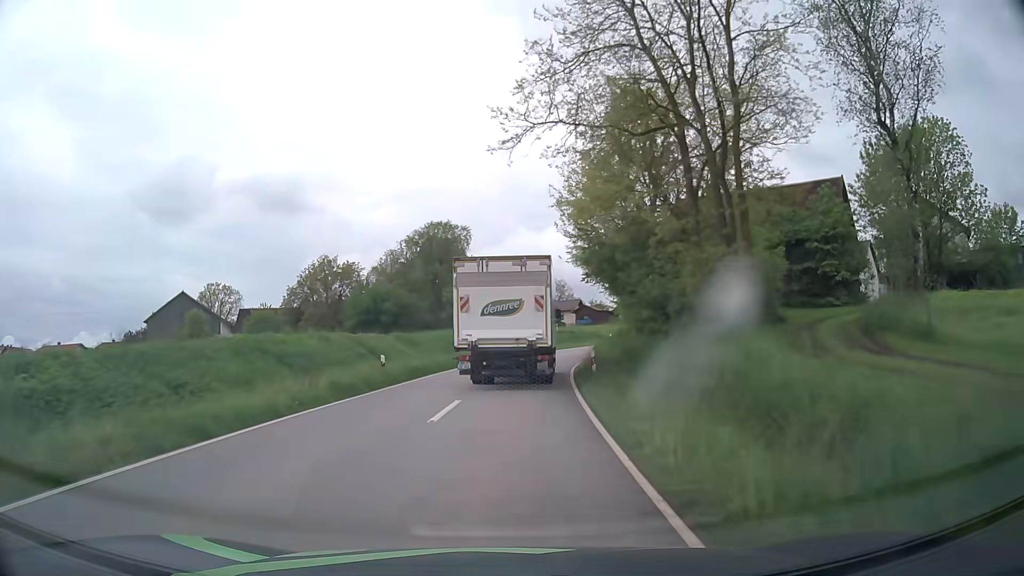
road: tertiary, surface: asphalt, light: Day
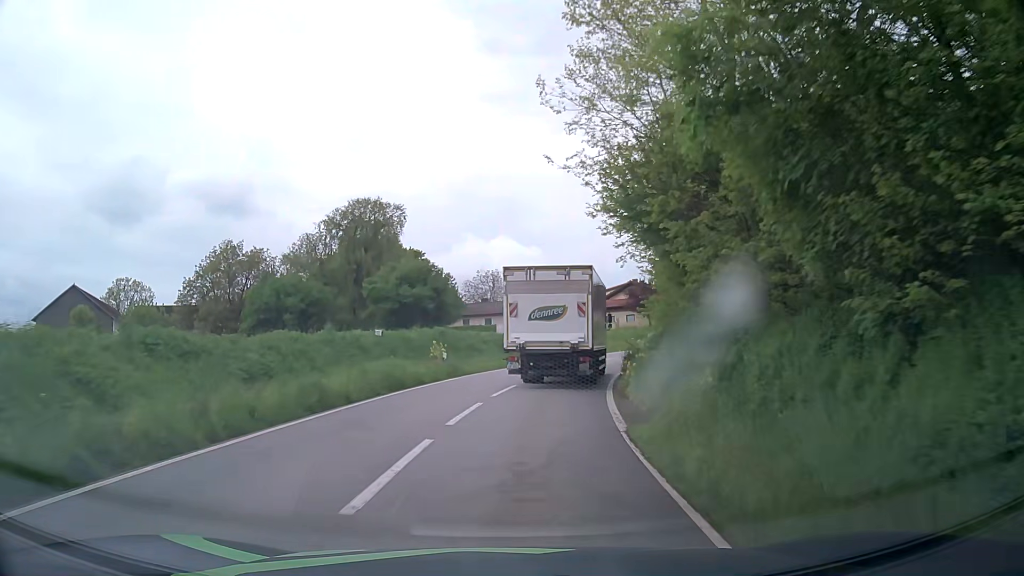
(+0.8, +23.4) m; +4°
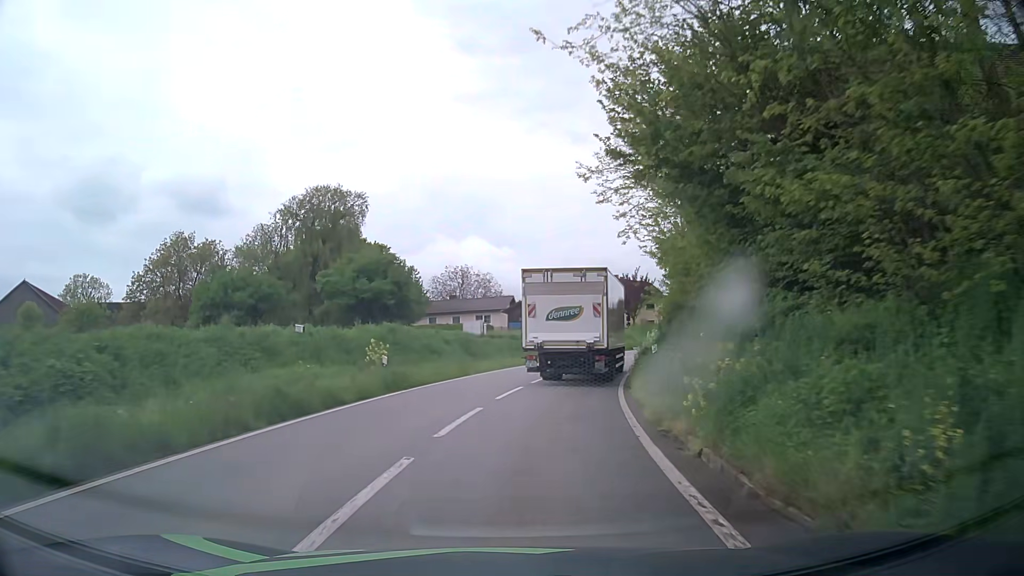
(+0.2, +7.4) m; +3°
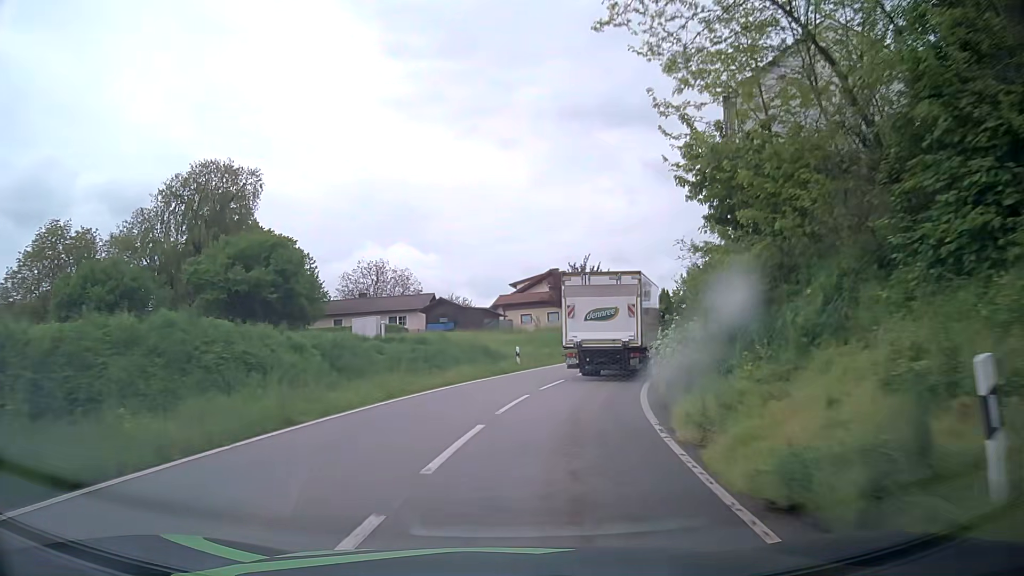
(+0.8, +14.8) m; +7°
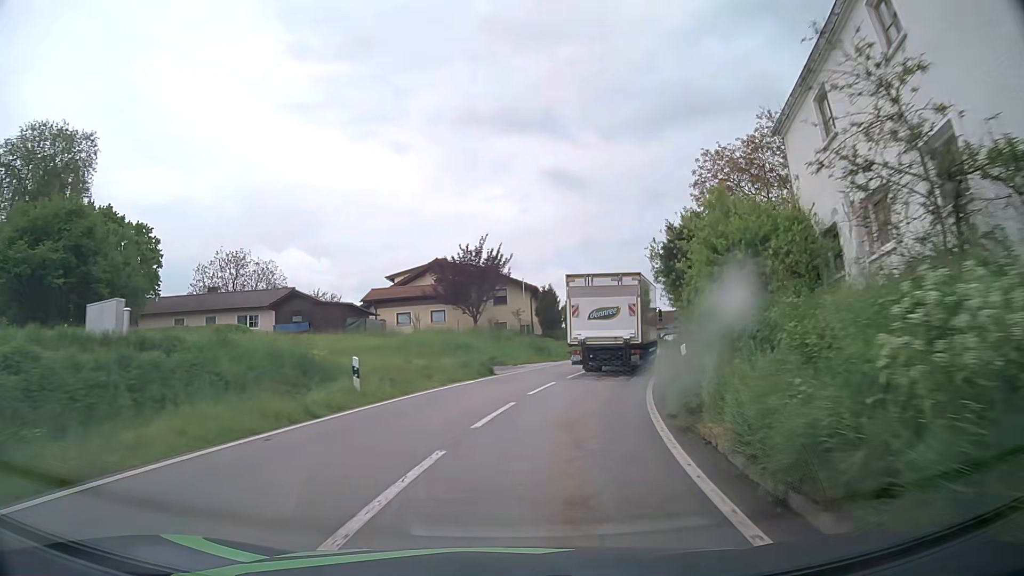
(+1.2, +14.7) m; +9°
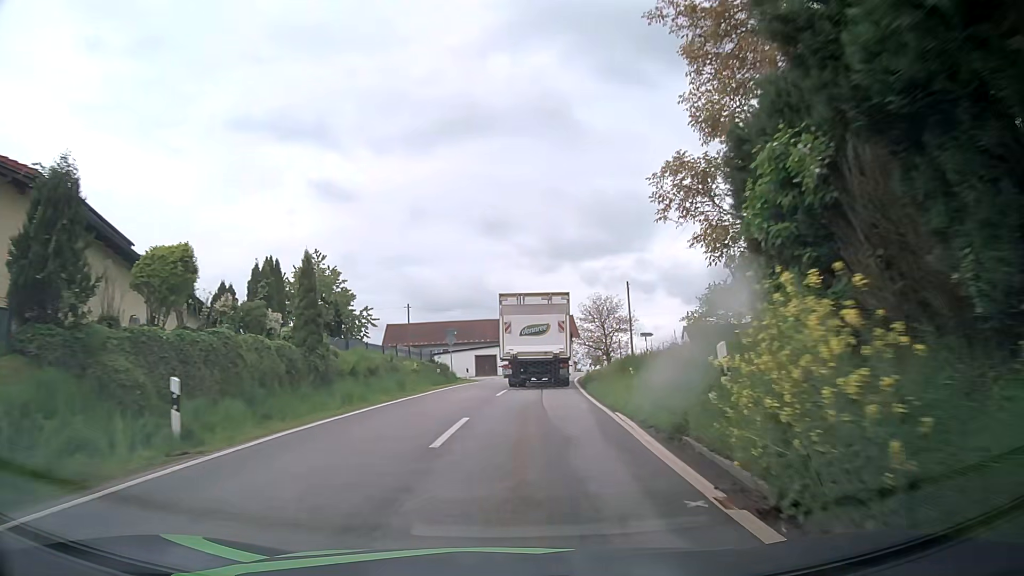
(+7.2, +36.5) m; +20°
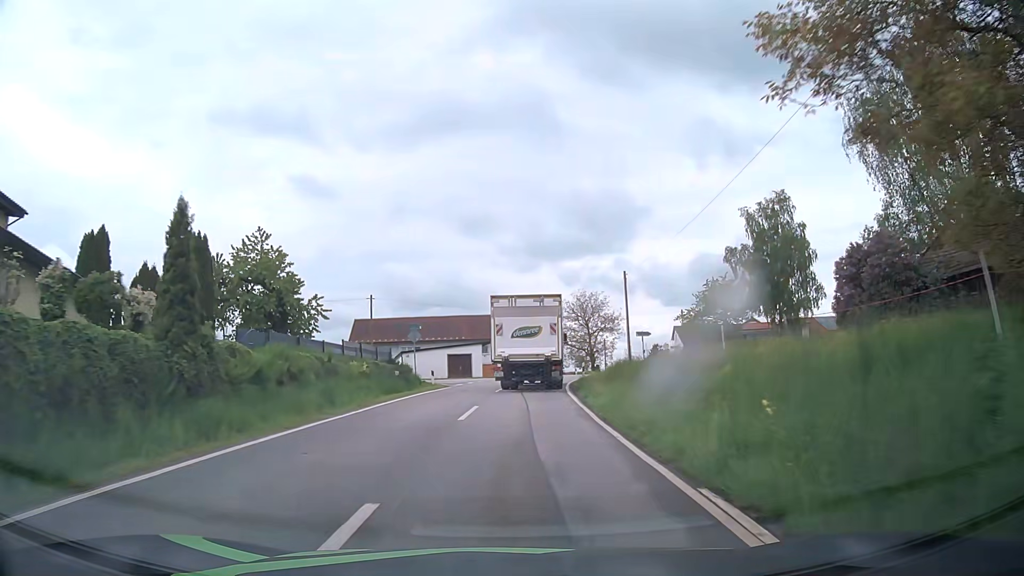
(+0.1, +7.5) m; +2°
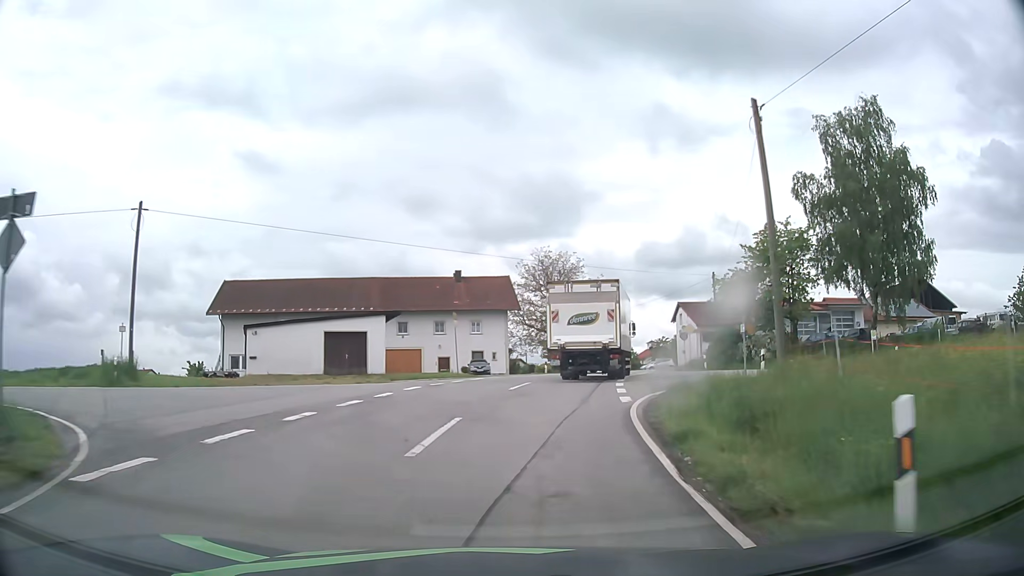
(+0.9, +29.9) m; +4°
(0, +10) (+2, +20) (+4, +30) (+6, +39) (+9, +49) (+11, +59) (+13, +69) (+14, +79) (+14, +89) (+14, +99) m
